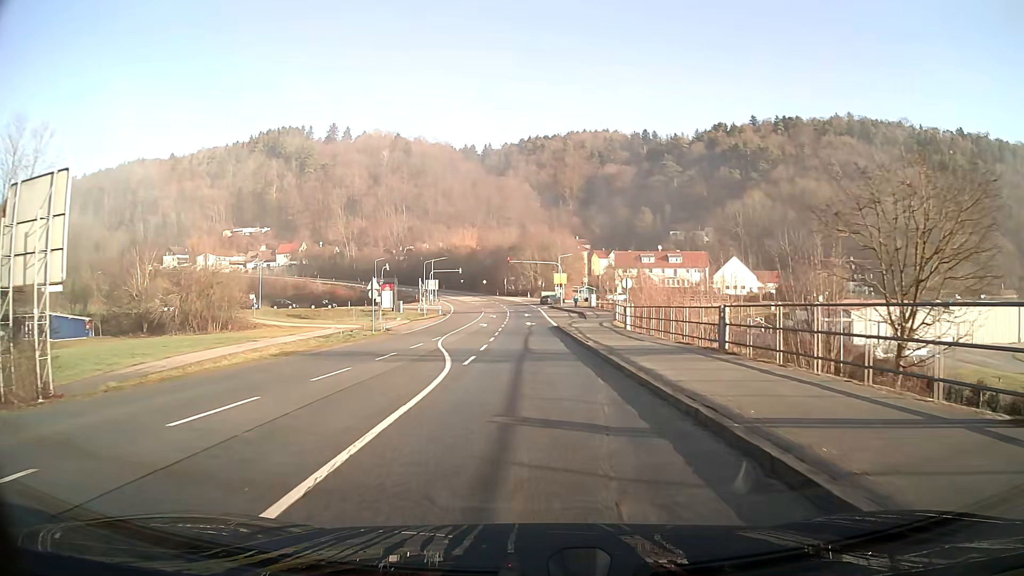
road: secondary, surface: asphalt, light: Day
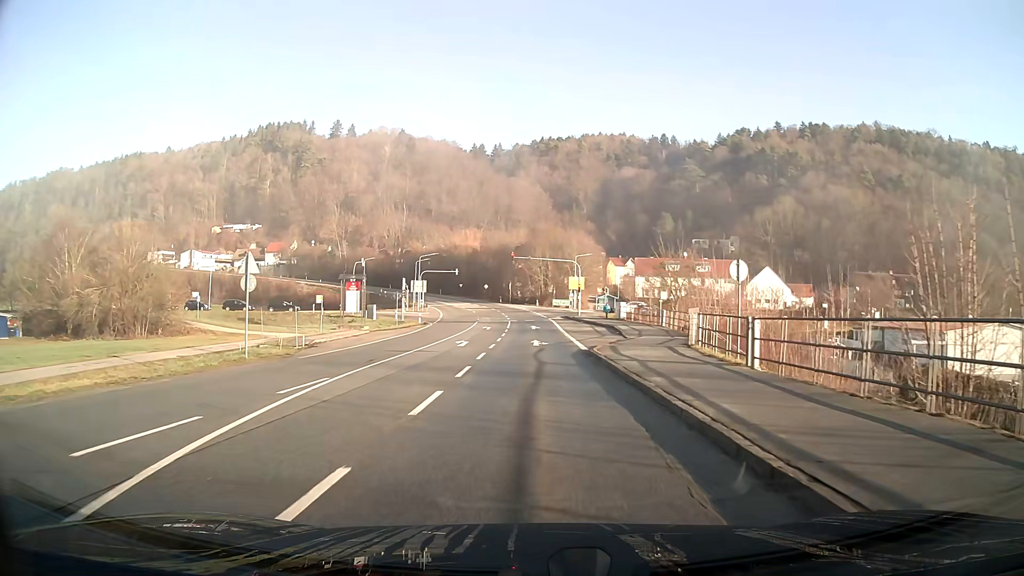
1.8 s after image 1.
(-0.1, +20.3) m; 0°
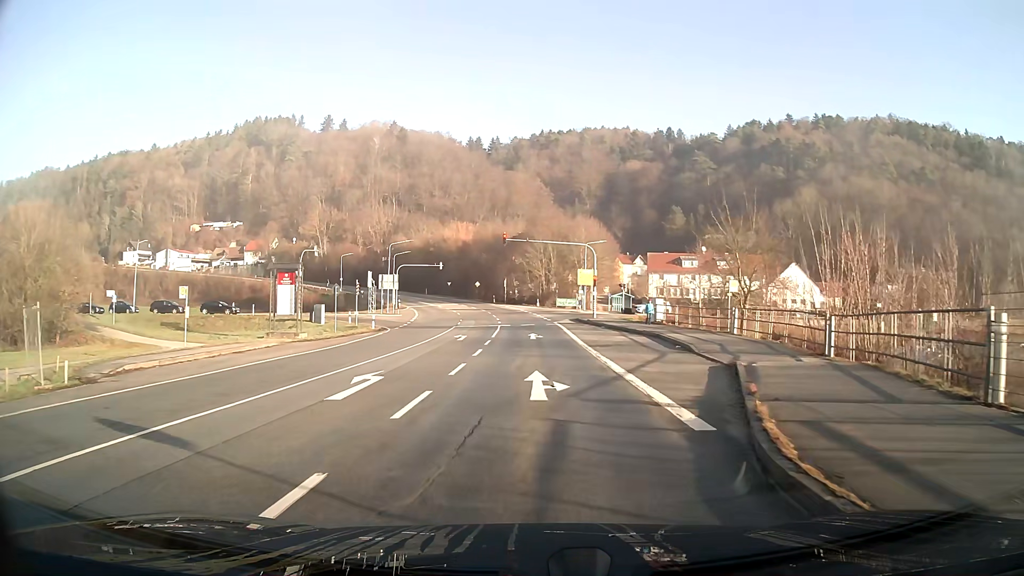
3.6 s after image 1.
(0.0, +18.1) m; 0°
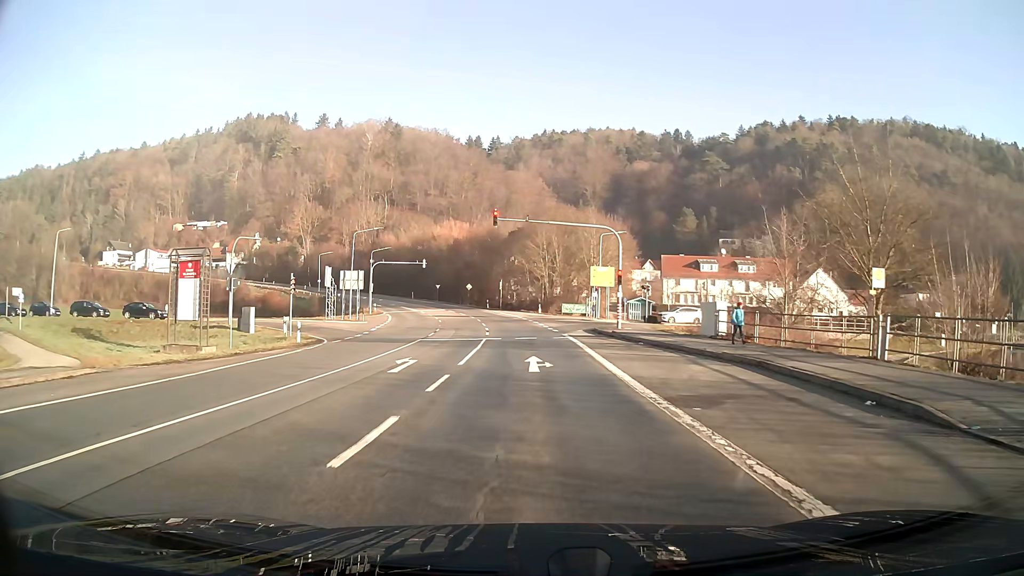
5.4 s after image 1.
(0.0, +14.5) m; 0°
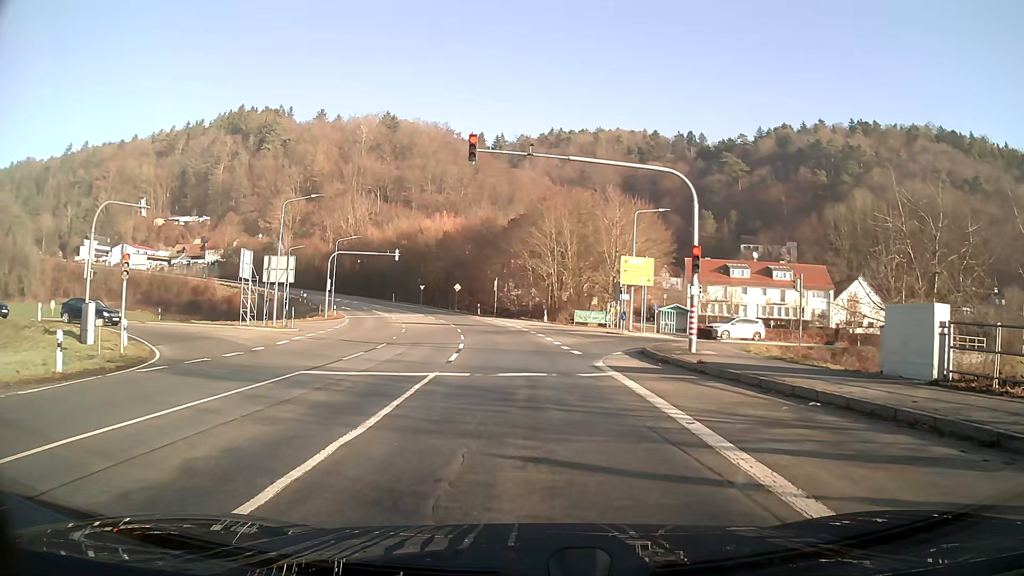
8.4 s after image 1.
(-0.1, +16.9) m; 0°
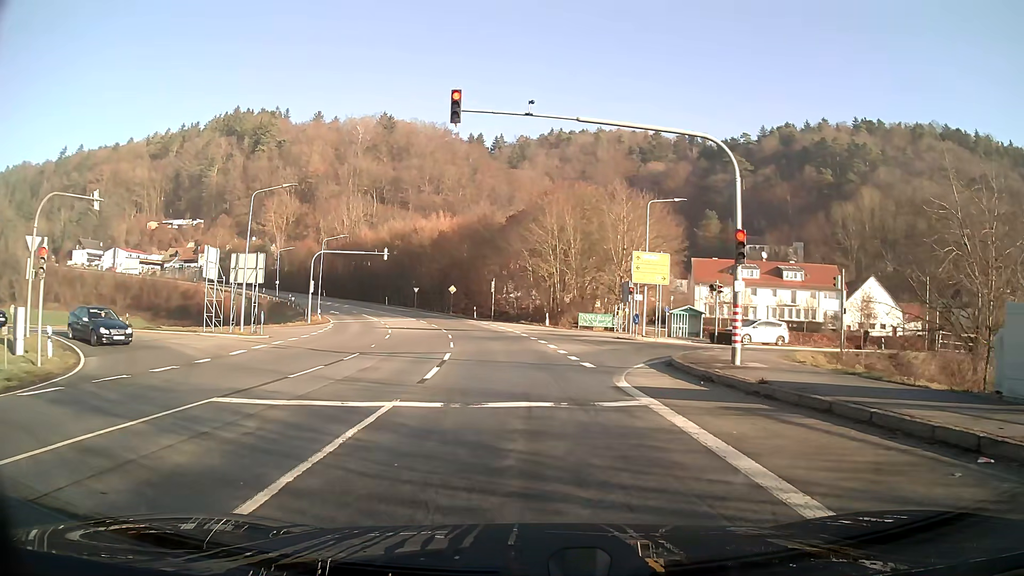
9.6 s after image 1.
(0.0, +4.5) m; 0°
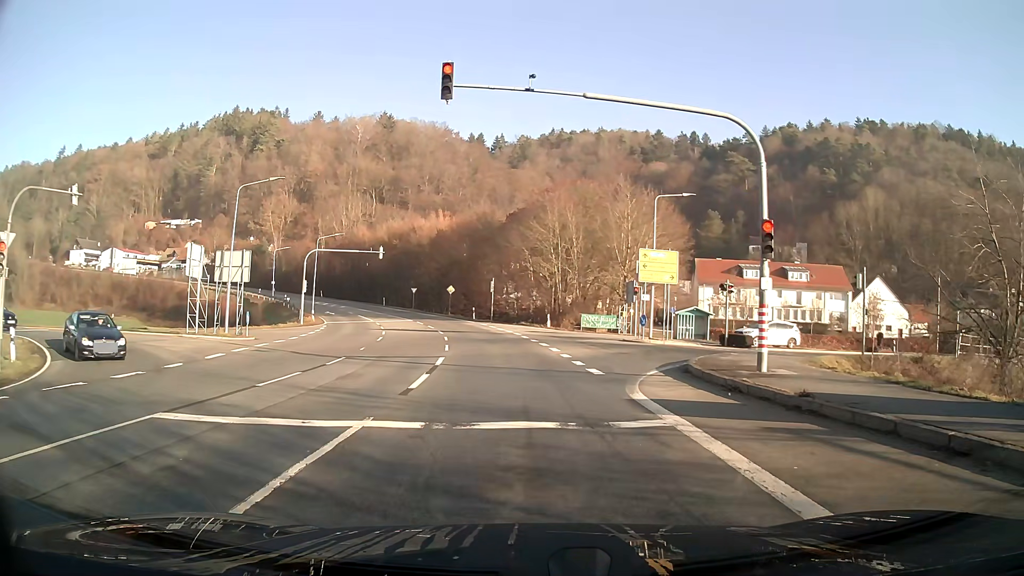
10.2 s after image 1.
(0.0, +1.9) m; 0°
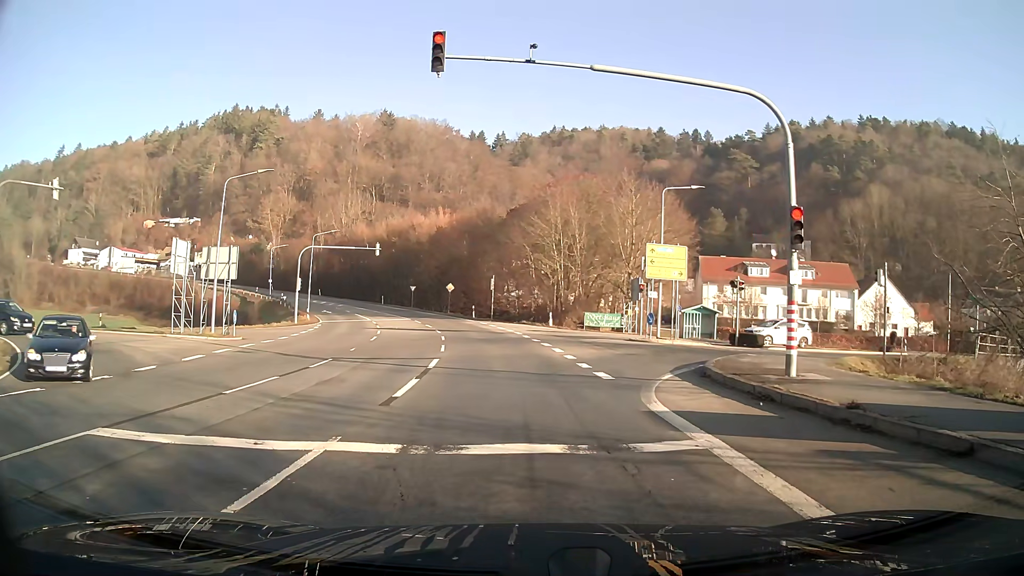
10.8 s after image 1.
(0.0, +1.6) m; 0°
